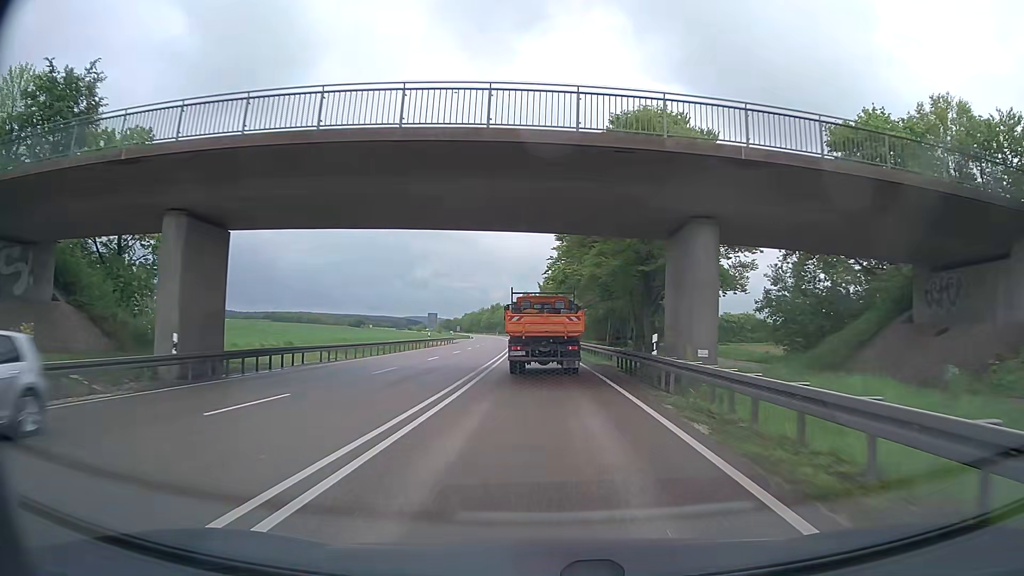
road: primary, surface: asphalt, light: Day
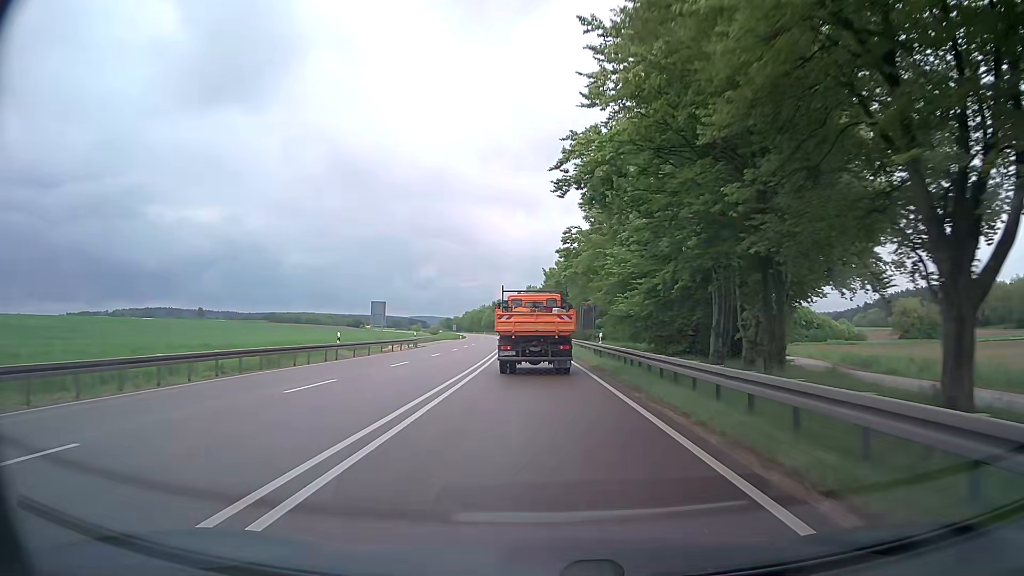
(+0.3, +31.9) m; +1°
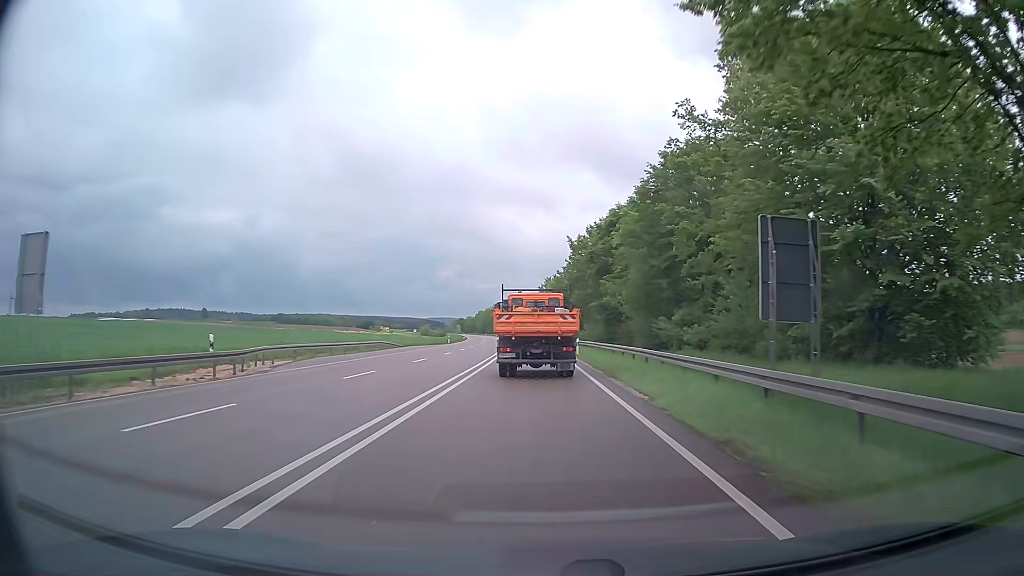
(-1.5, +42.9) m; -3°
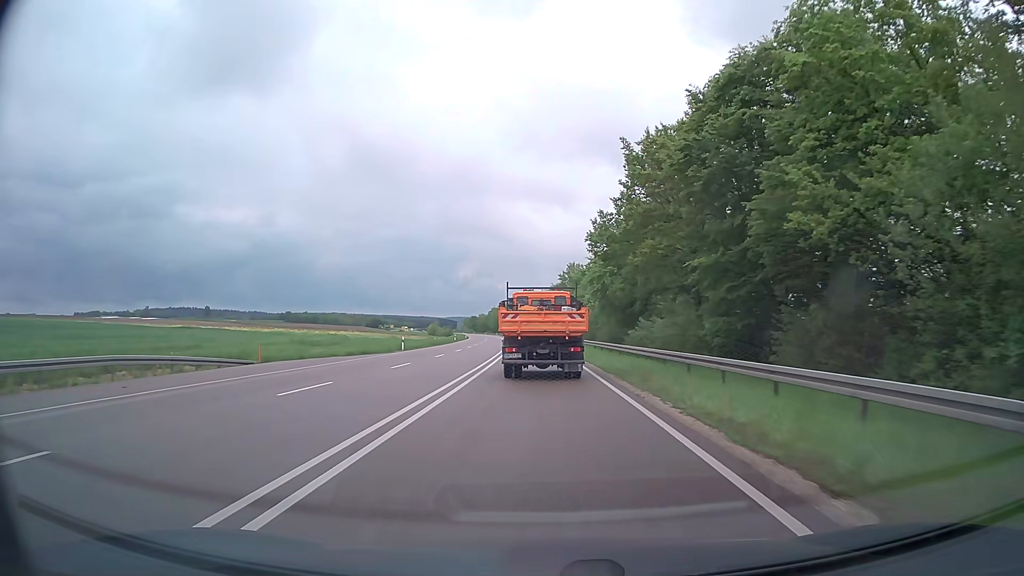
(-0.5, +42.4) m; -2°
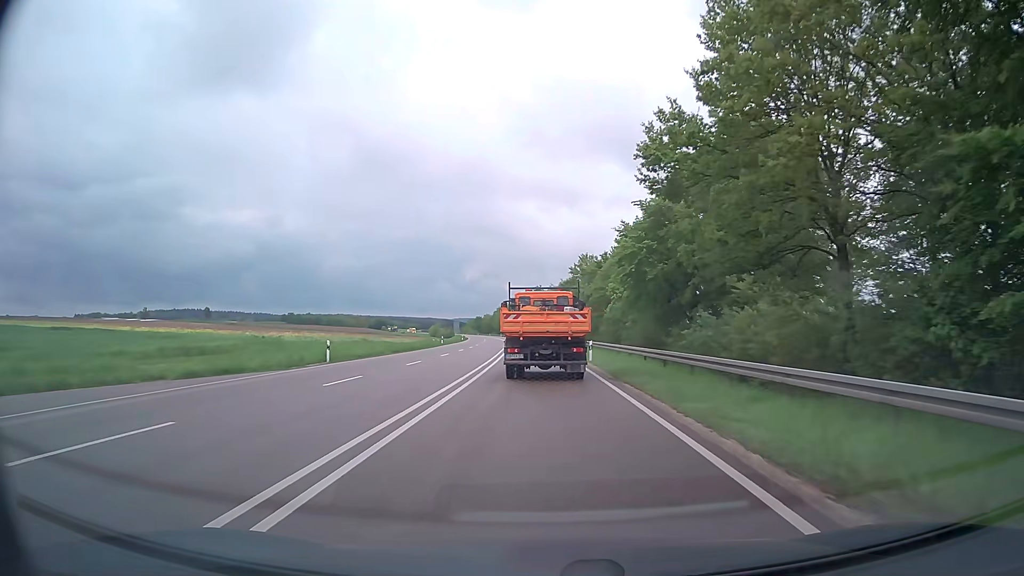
(-0.1, +21.0) m; -1°
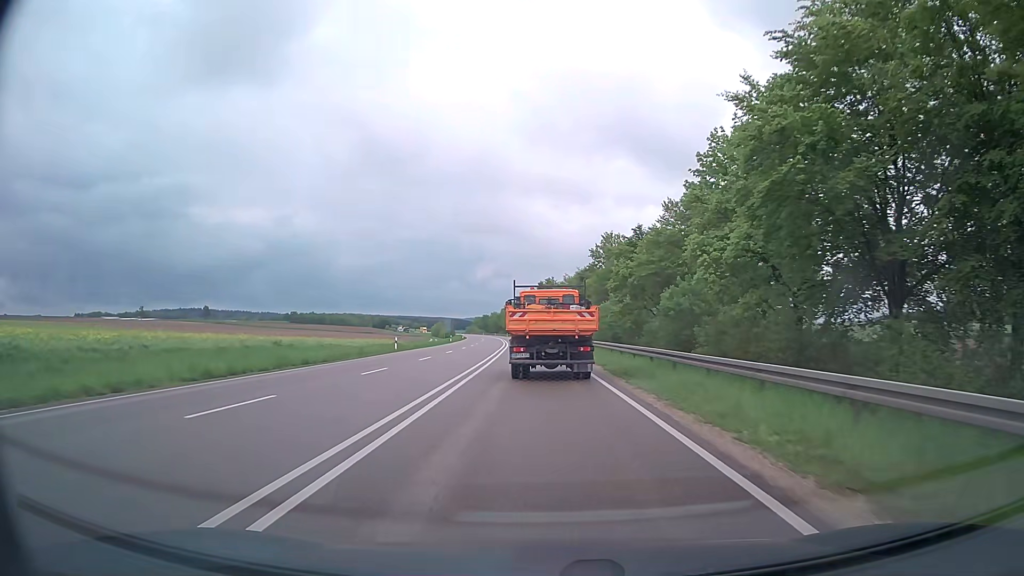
(-0.2, +31.6) m; -1°
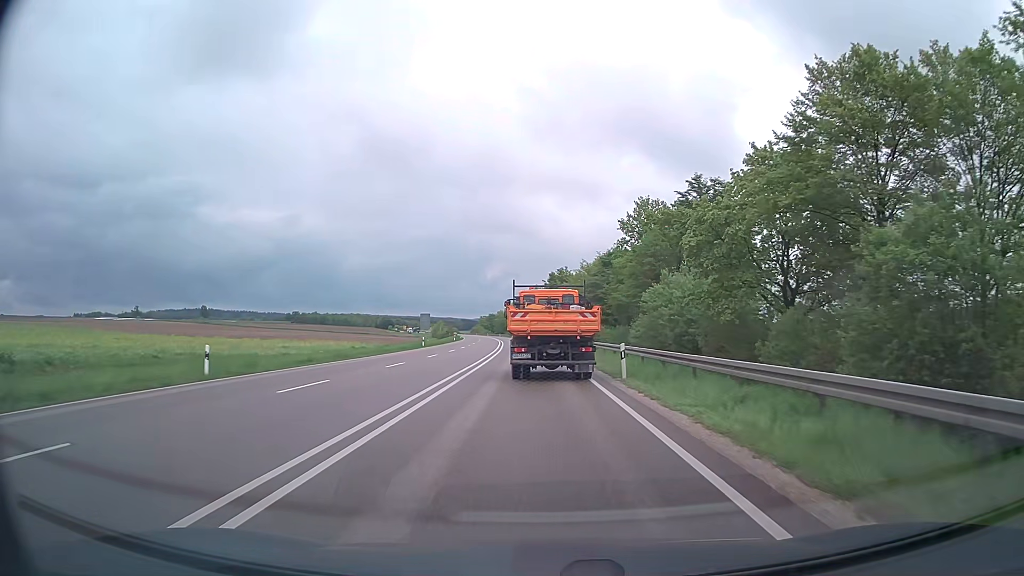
(-0.2, +31.3) m; -1°
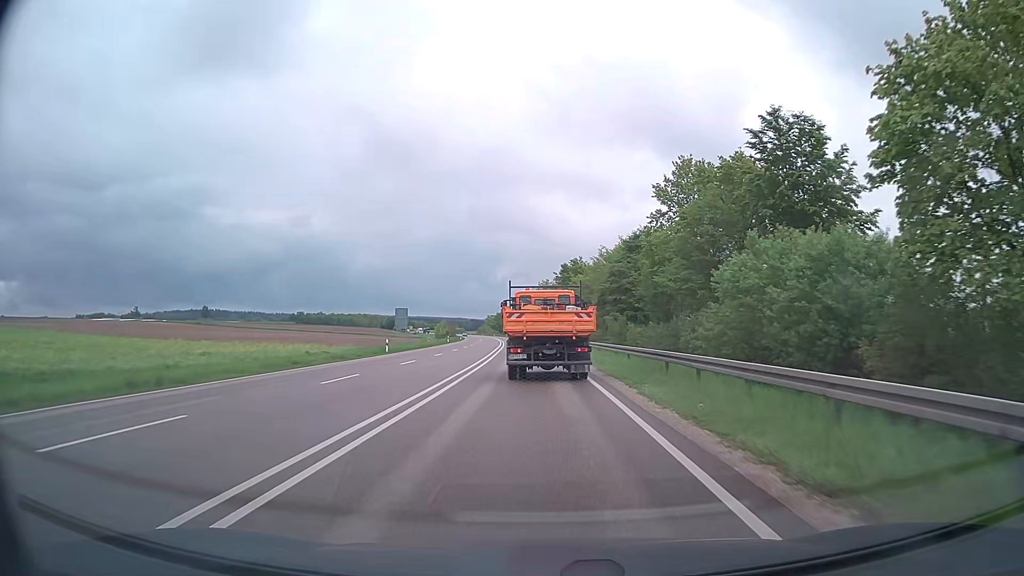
(-0.1, +20.7) m; -1°
(0, +10) (0, +20) (0, +30) (-1, +40) (-1, +50) (-1, +60) (-2, +70) (-2, +80) (-3, +90) (-4, +100) m
